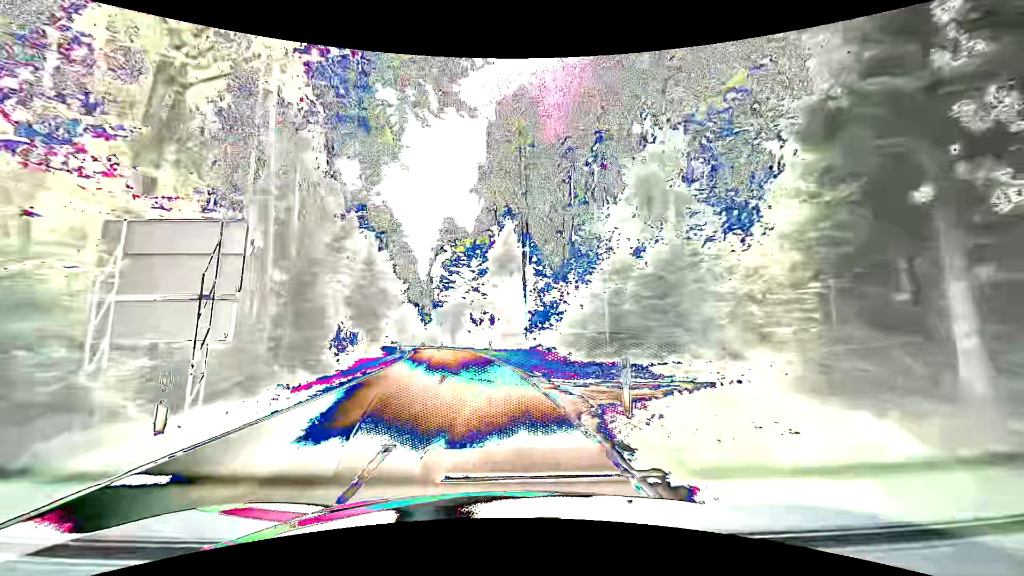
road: tertiary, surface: asphalt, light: Day
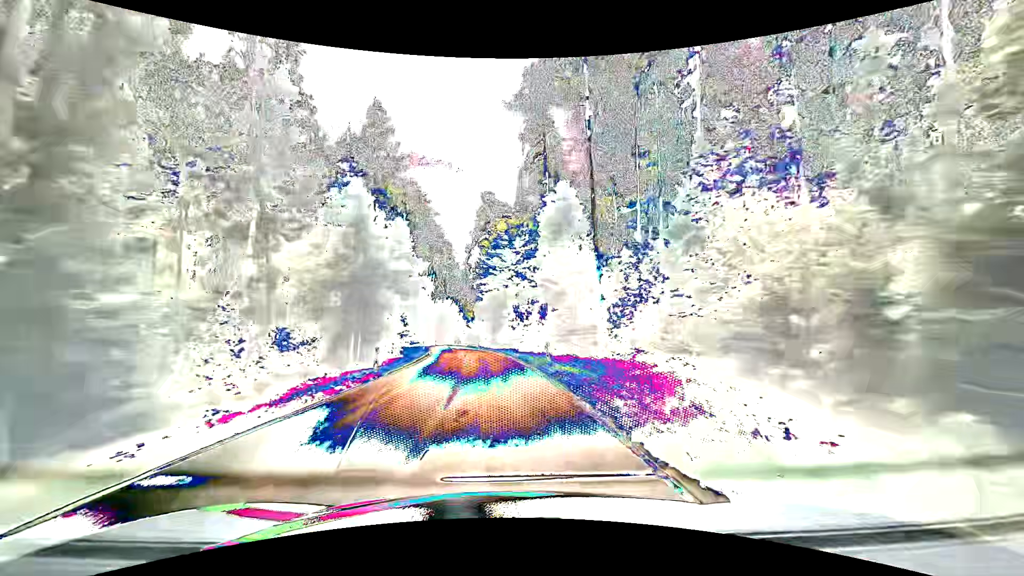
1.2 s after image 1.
(-0.8, +17.5) m; -5°
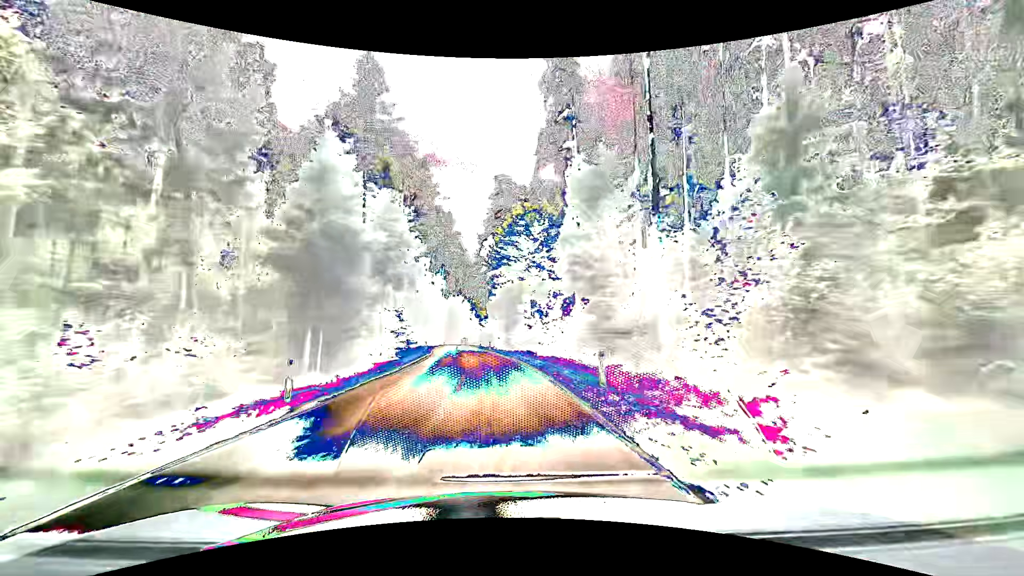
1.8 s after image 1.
(-0.1, +9.1) m; -1°
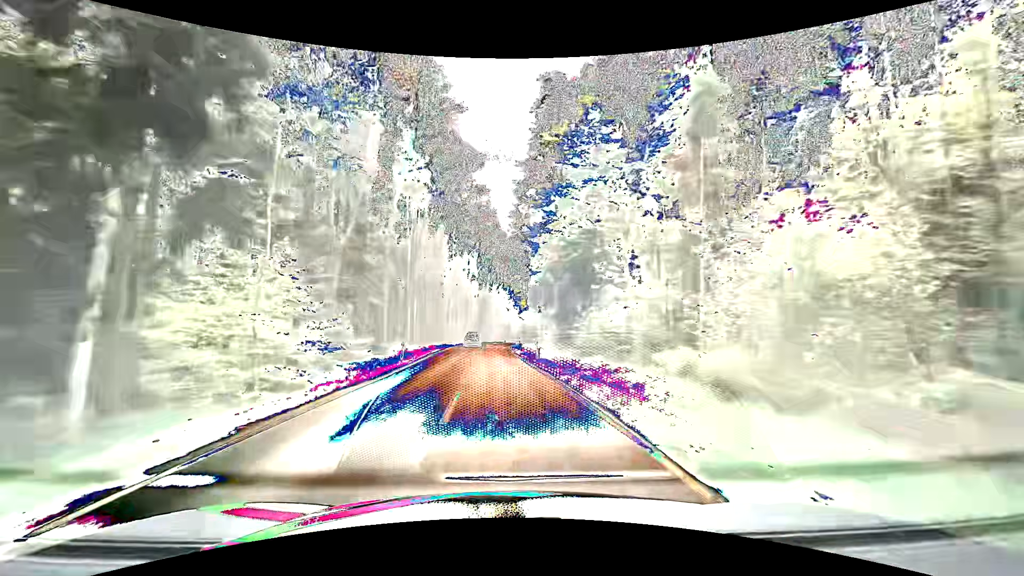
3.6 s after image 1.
(-1.6, +28.6) m; -5°
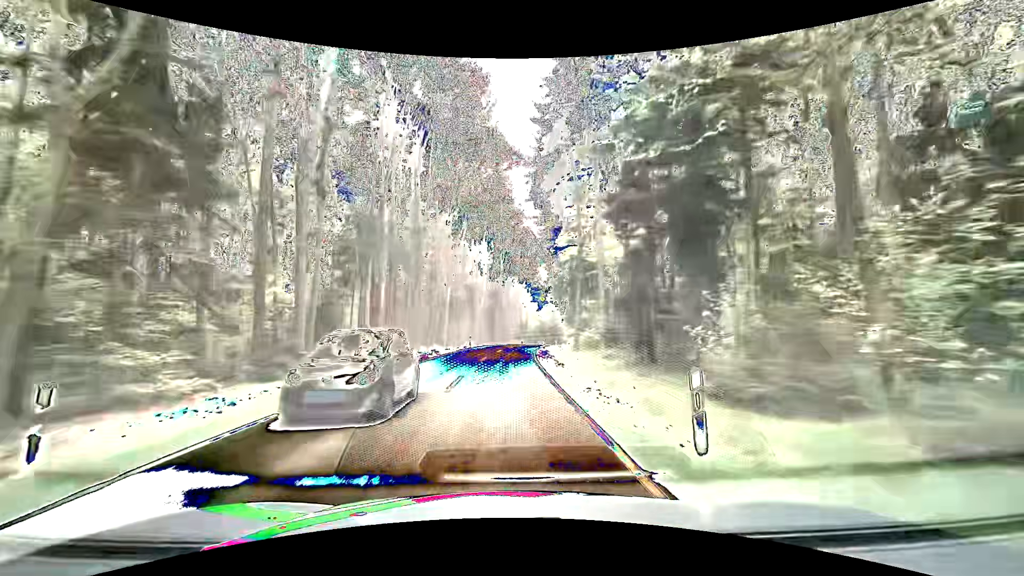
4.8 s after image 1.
(-0.3, +20.4) m; -2°
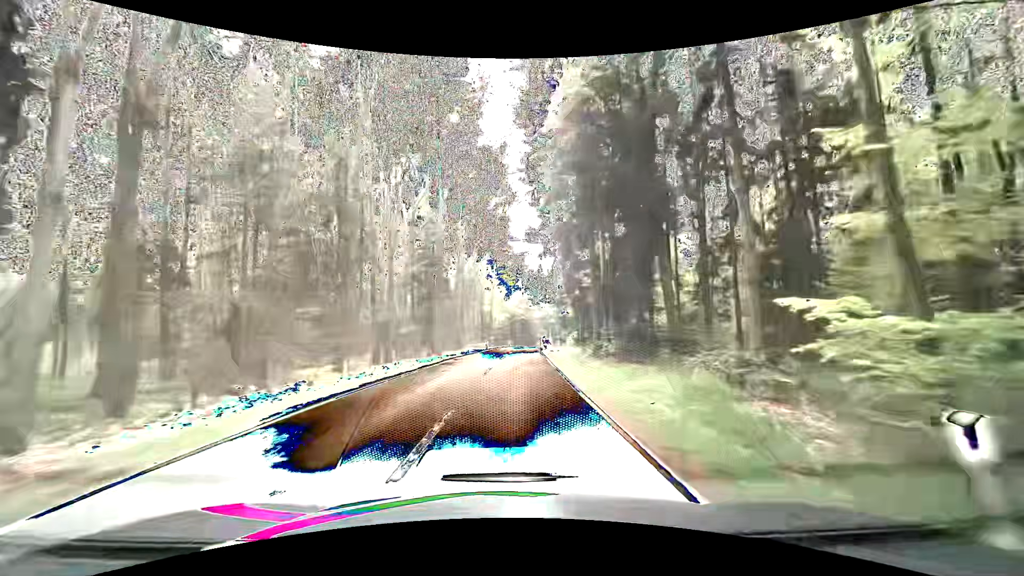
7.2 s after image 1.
(+0.5, +43.1) m; +4°
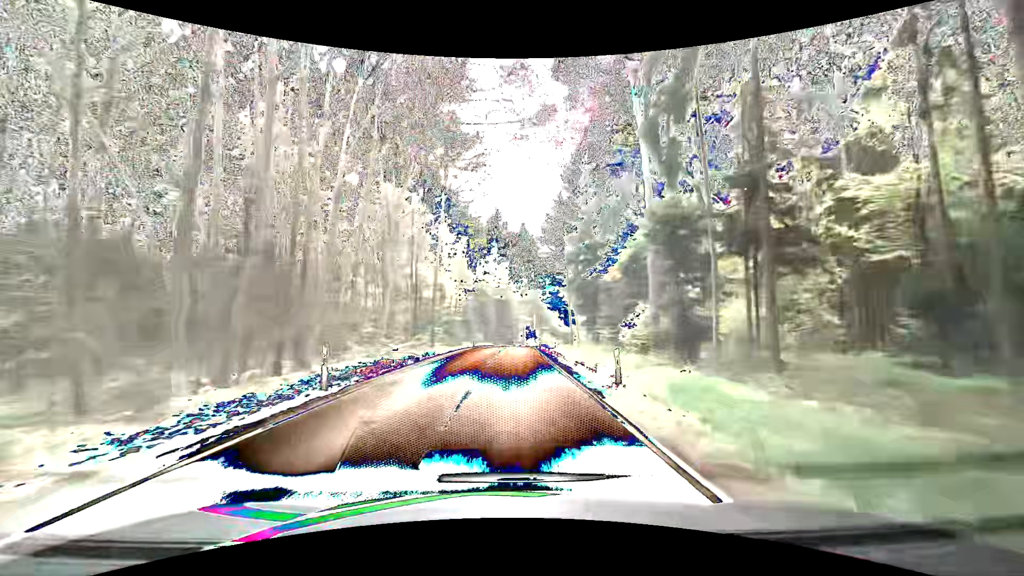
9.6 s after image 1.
(+1.6, +46.1) m; +3°
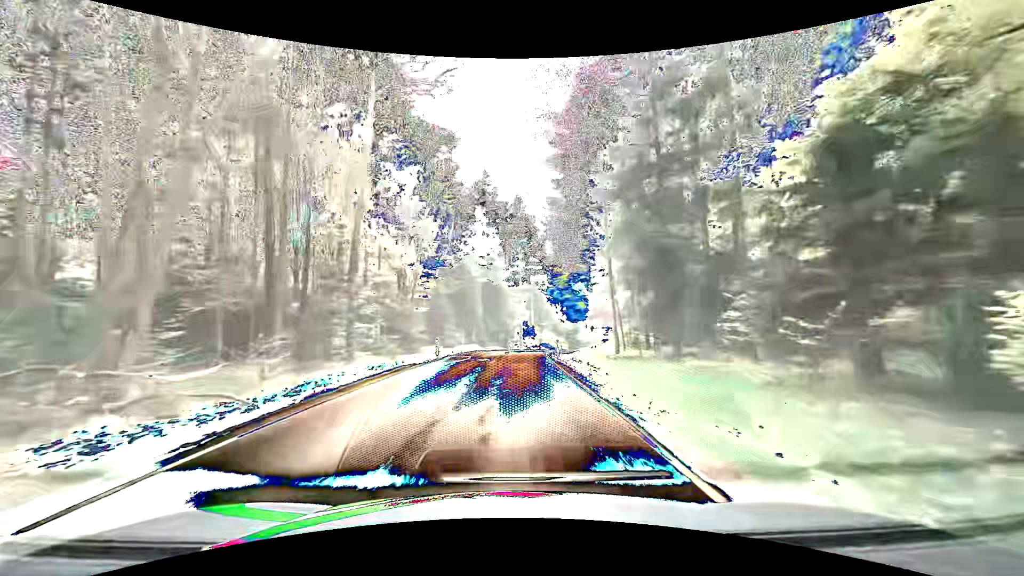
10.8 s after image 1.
(+0.2, +22.6) m; +1°
(0, +10) (0, +20) (+1, +30) (+1, +40) (+3, +50) (+5, +60) (+7, +69) (+10, +79) (+12, +89) (+15, +98) m
